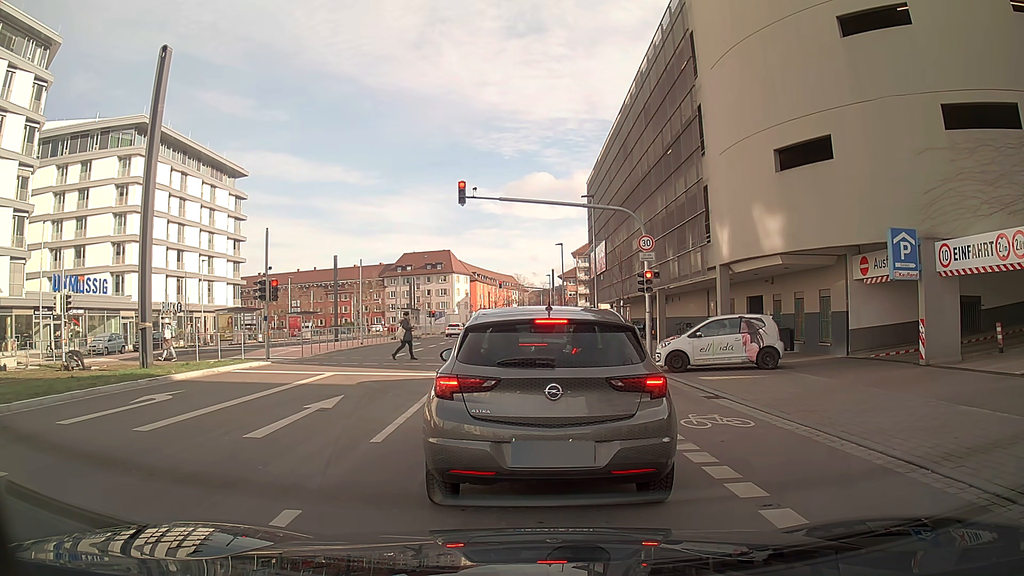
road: secondary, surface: asphalt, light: Day
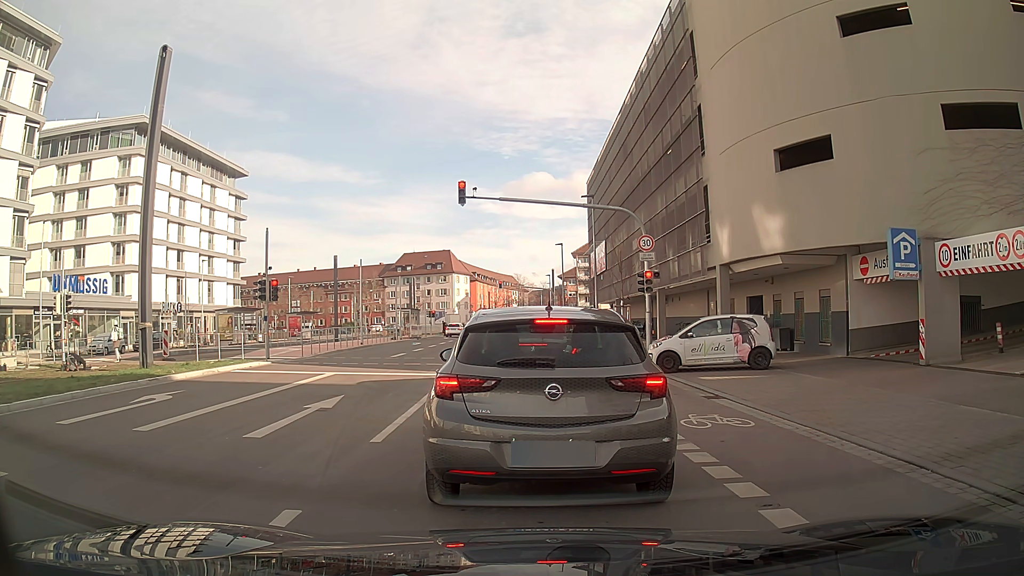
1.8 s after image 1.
(0.0, 0.0) m; 0°
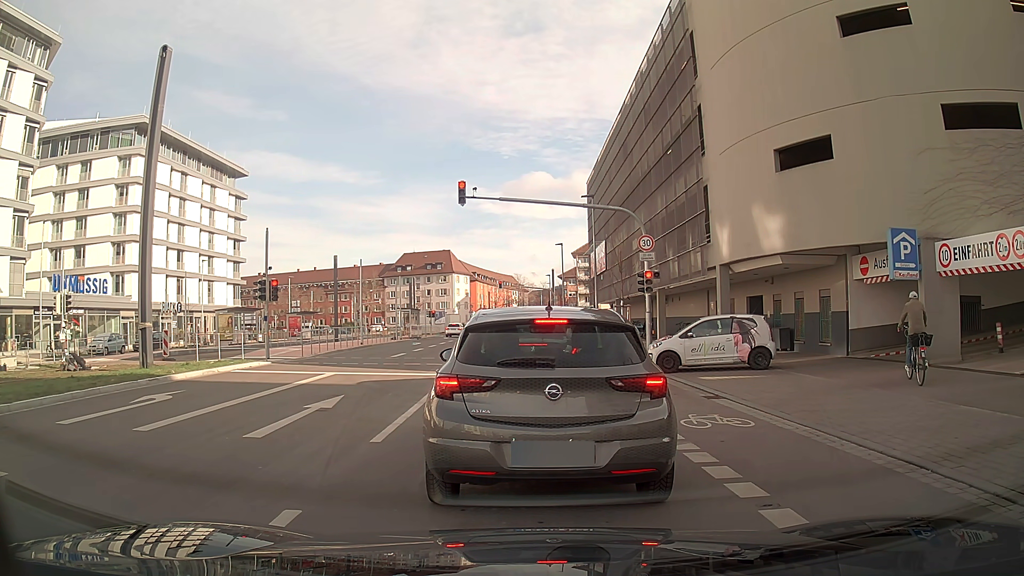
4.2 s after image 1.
(0.0, 0.0) m; 0°
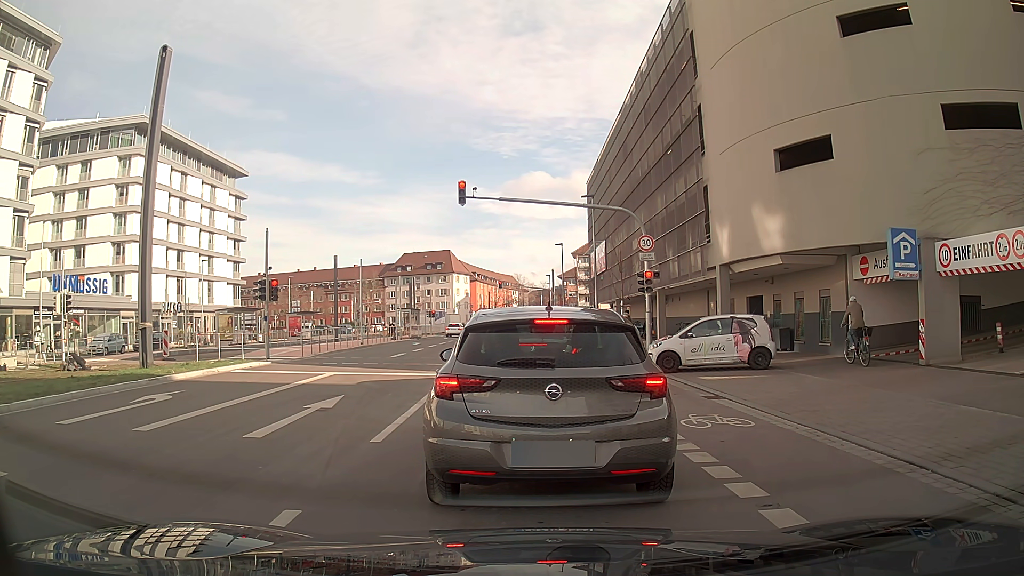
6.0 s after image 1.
(0.0, 0.0) m; 0°
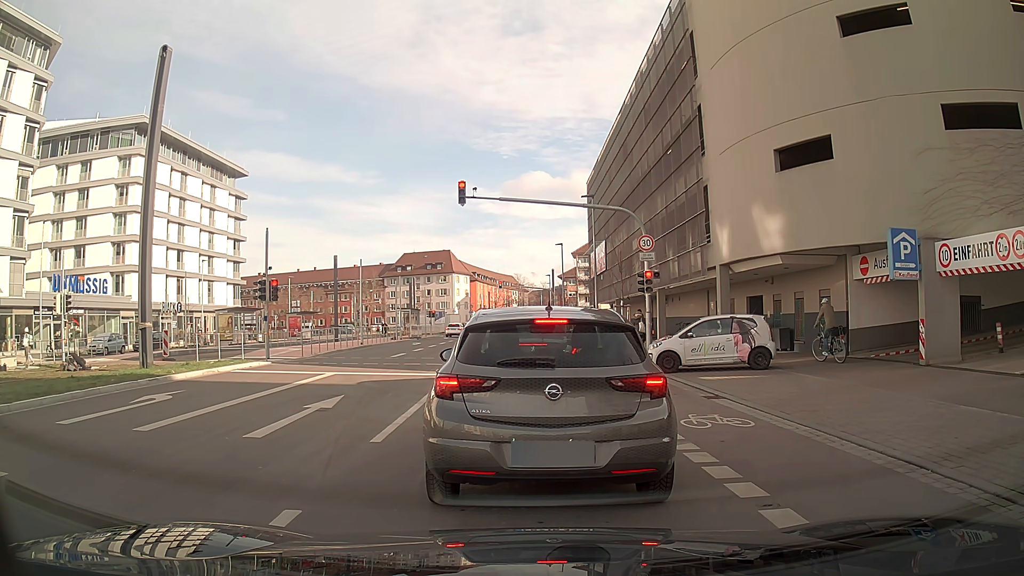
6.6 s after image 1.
(0.0, 0.0) m; 0°
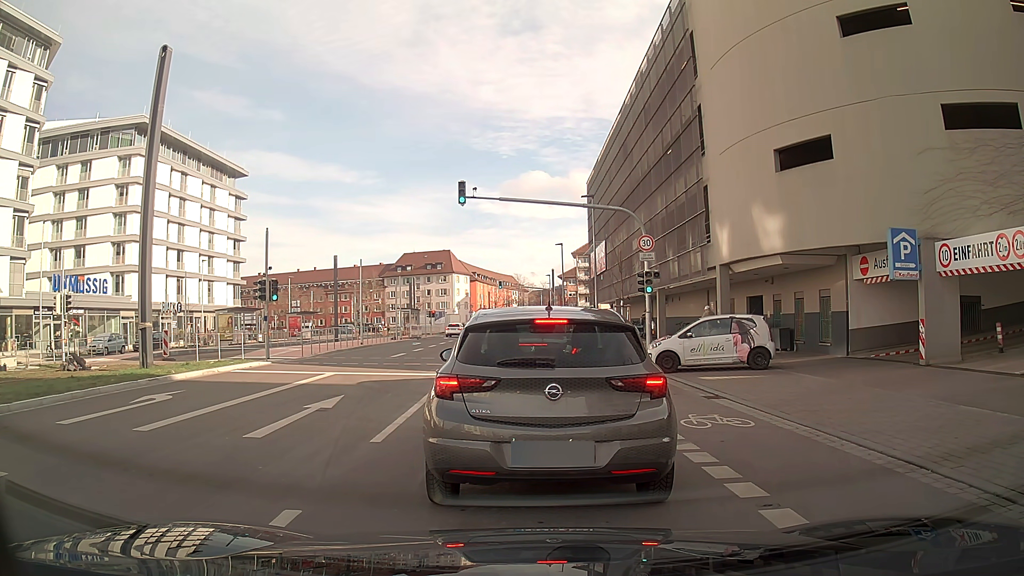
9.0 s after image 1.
(0.0, 0.0) m; 0°
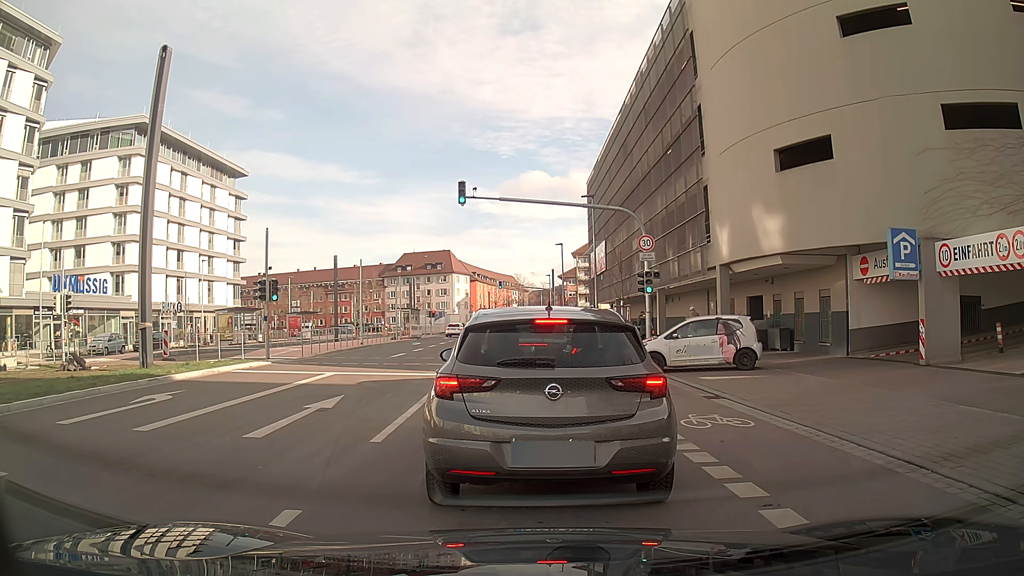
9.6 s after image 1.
(0.0, 0.0) m; 0°
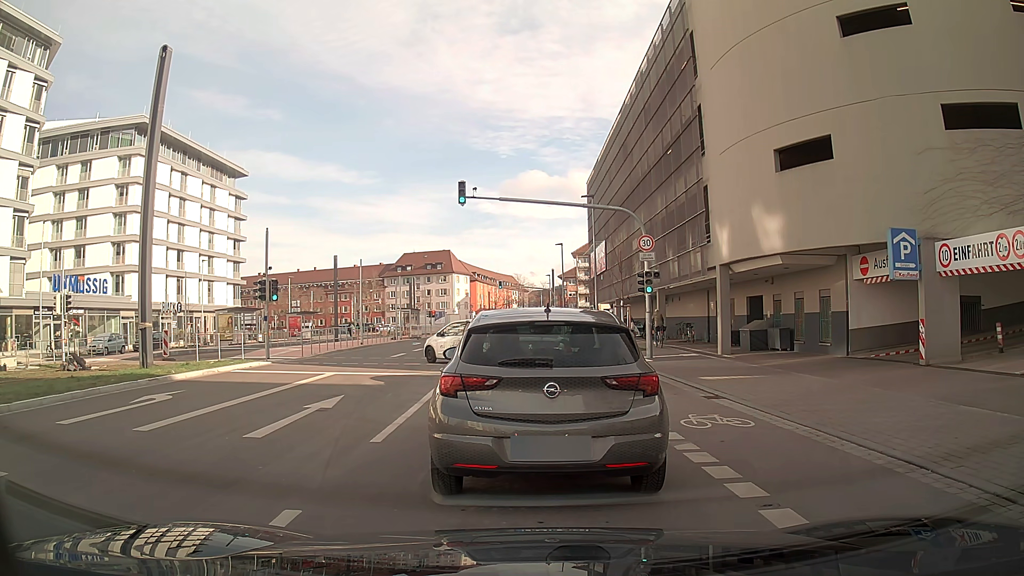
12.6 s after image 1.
(0.0, 0.0) m; 0°
(0, +10) (-1, +20) (-2, +30) (-3, +40) (-4, +50) (-4, +60) (-5, +70) (-6, +80) (-6, +90) (-6, +100) m
